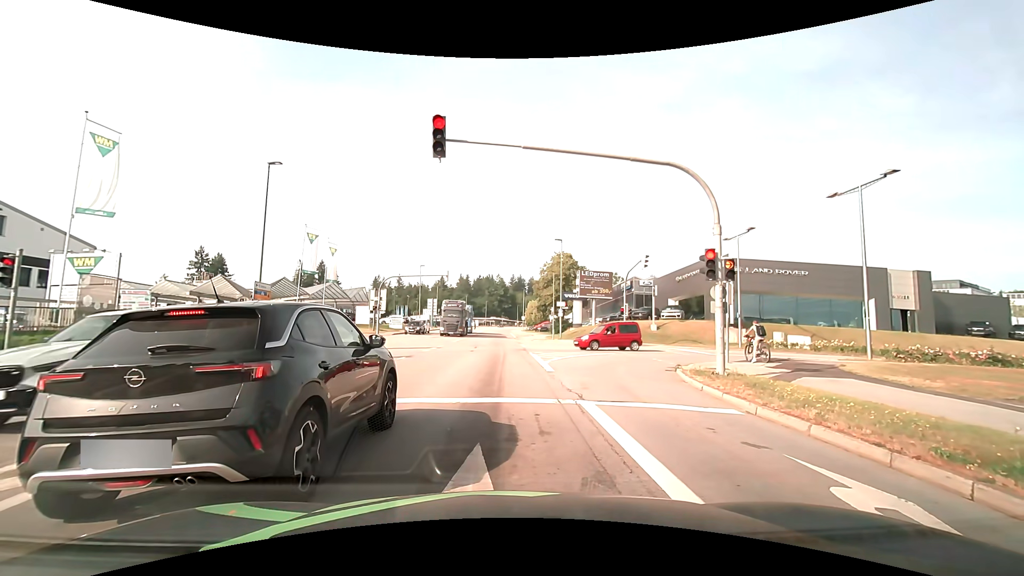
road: tertiary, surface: asphalt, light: Day
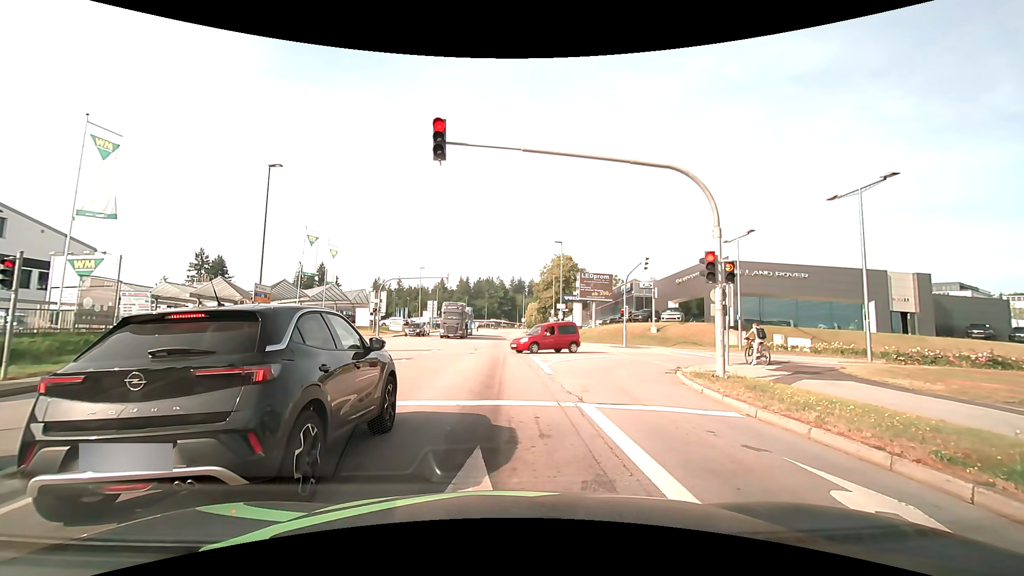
(0.0, 0.0) m; 0°
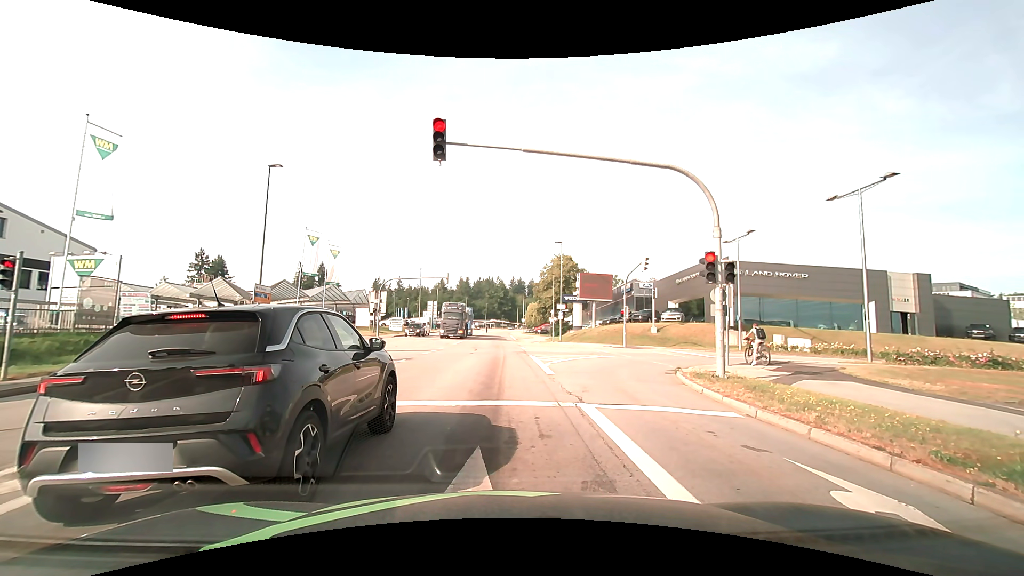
(0.0, 0.0) m; 0°
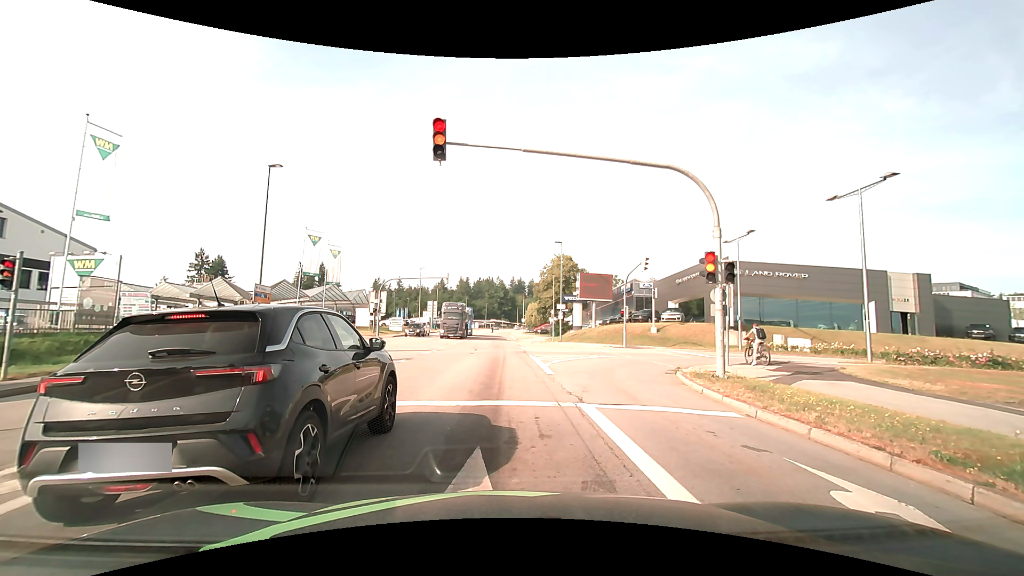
(0.0, 0.0) m; 0°
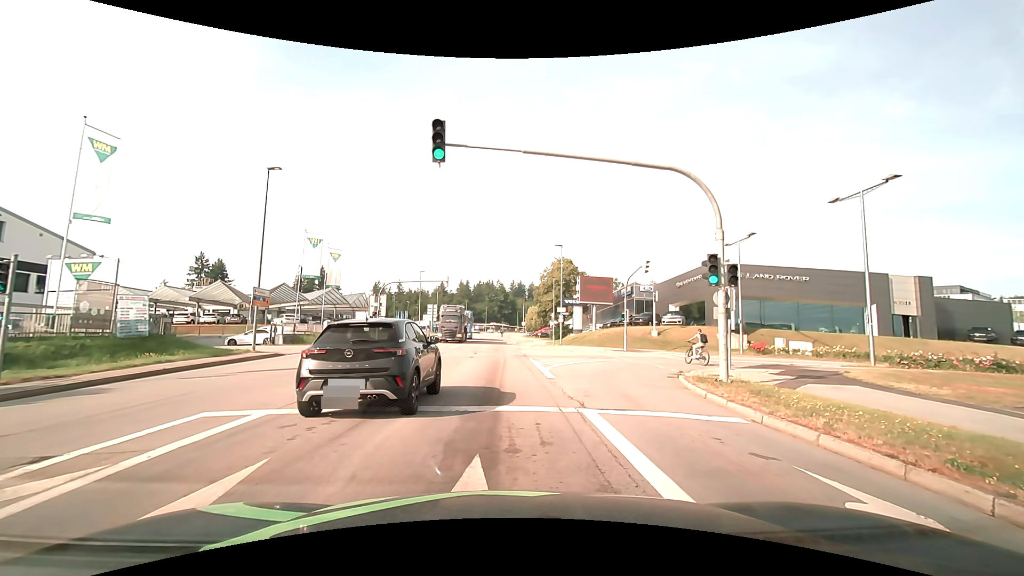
(0.0, +0.2) m; 0°
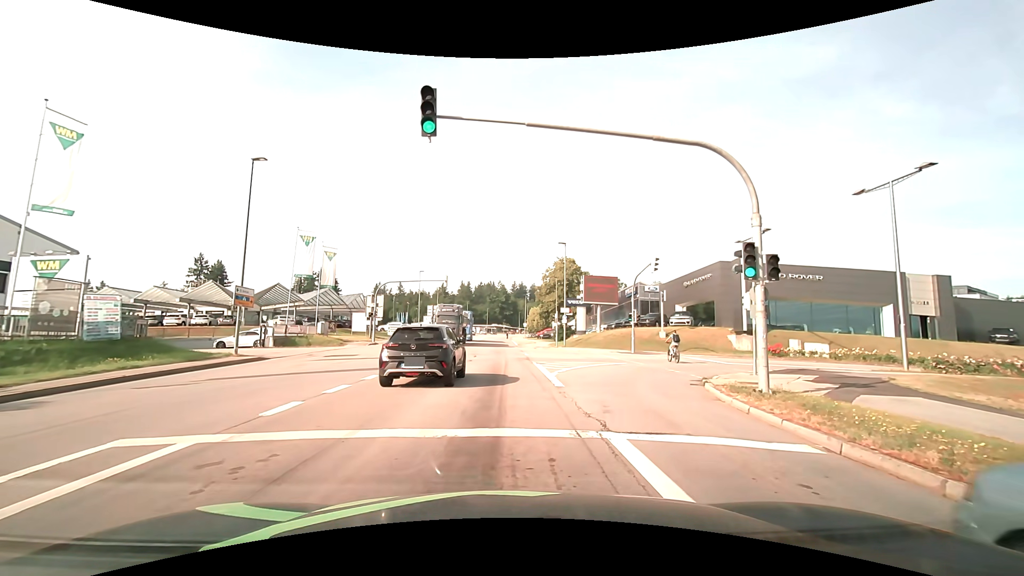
(0.0, +2.2) m; 0°
